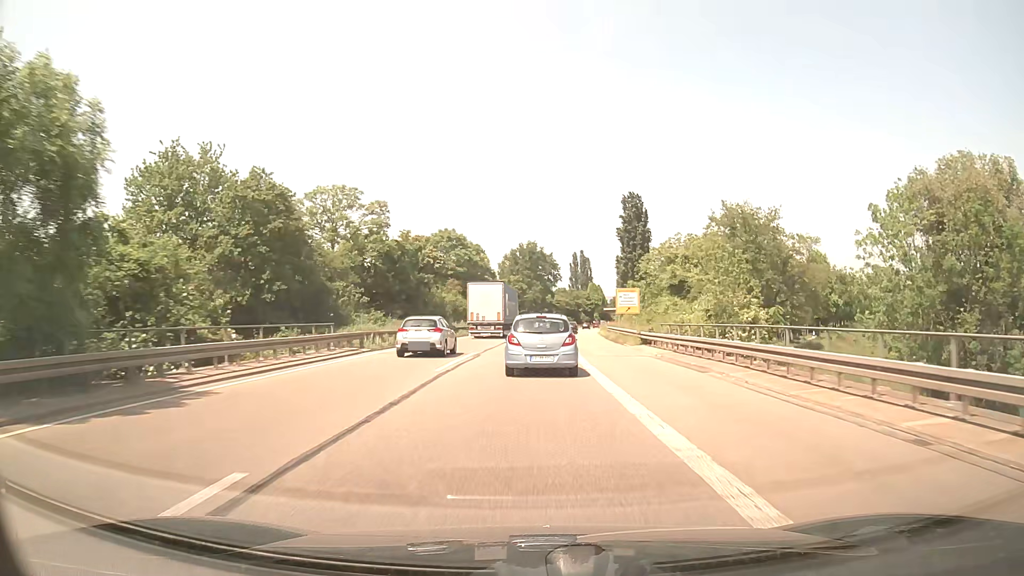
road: trunk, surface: asphalt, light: Day
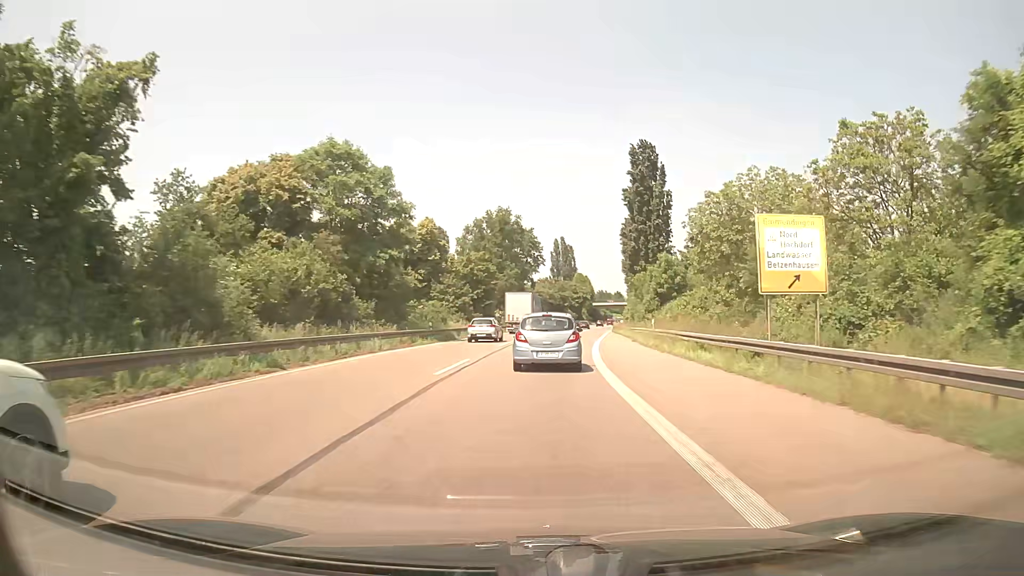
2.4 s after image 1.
(+0.6, +42.2) m; +2°
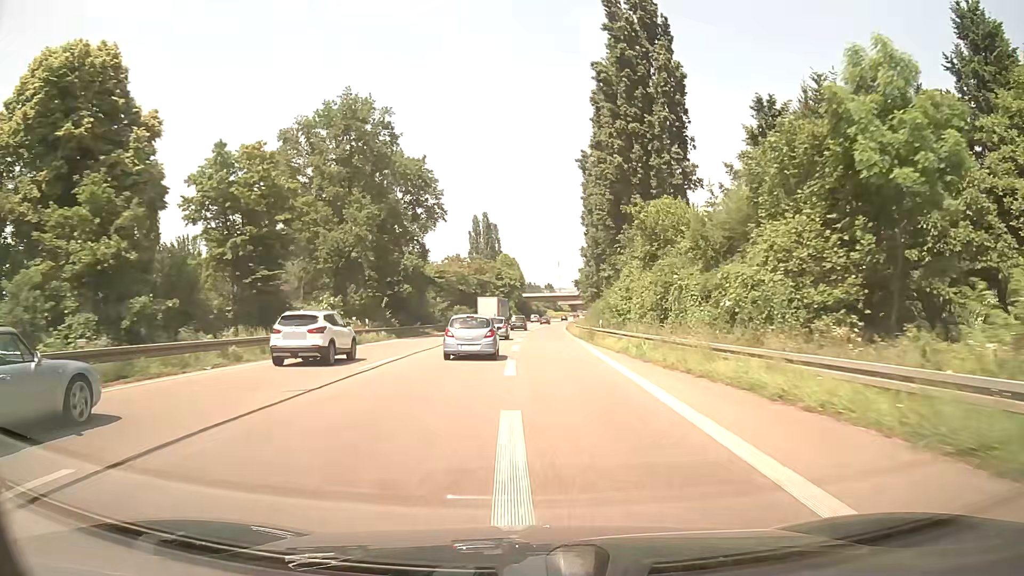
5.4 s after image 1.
(+3.6, +53.4) m; +6°
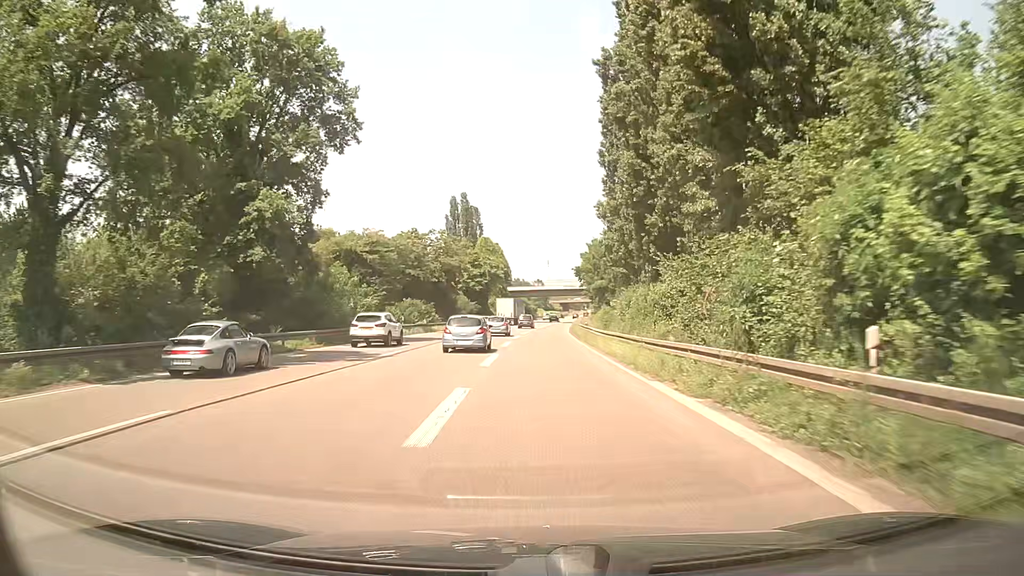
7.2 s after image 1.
(+0.4, +33.0) m; +1°
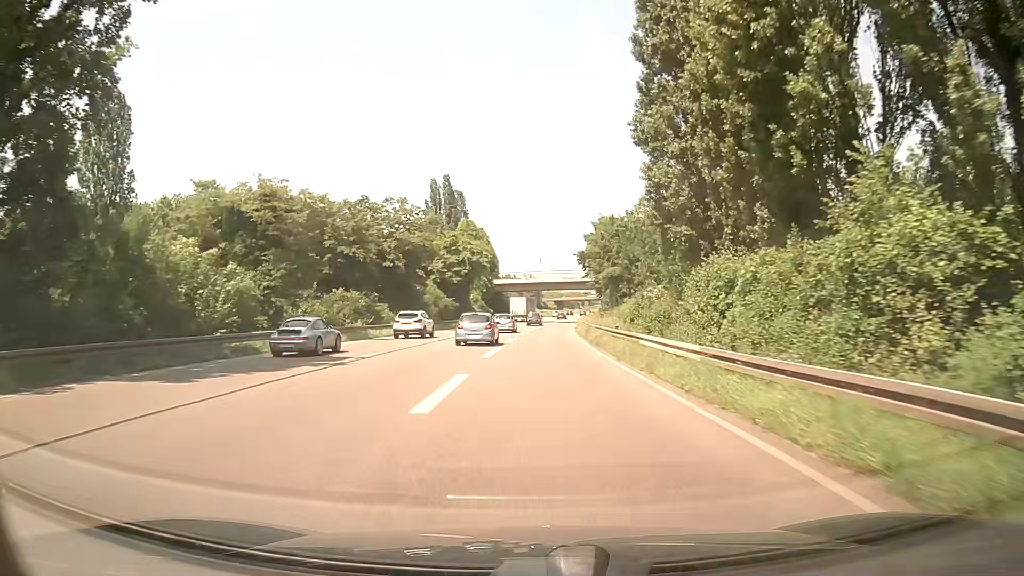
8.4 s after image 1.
(0.0, +21.9) m; 0°
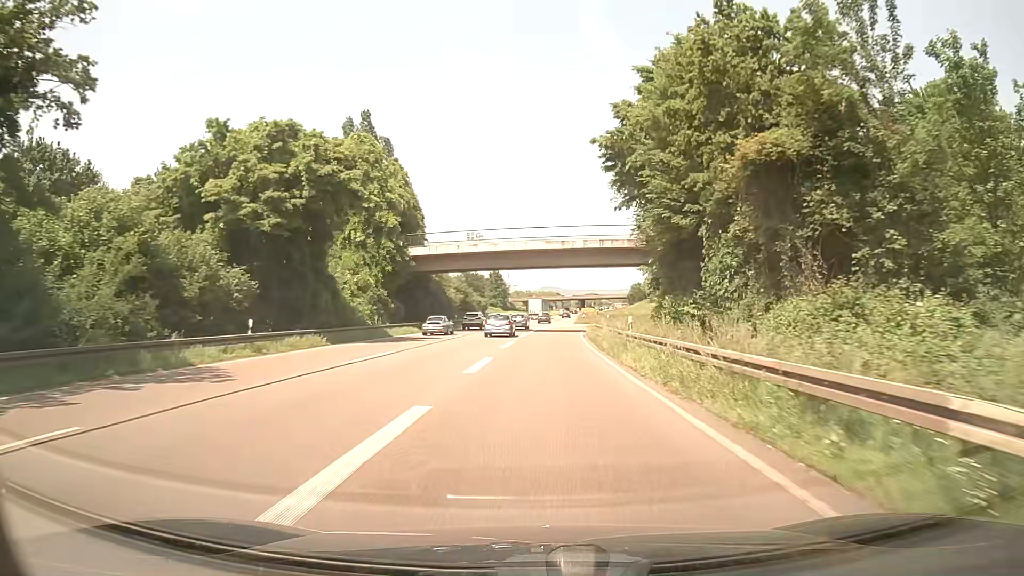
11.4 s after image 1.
(+1.7, +52.8) m; +3°
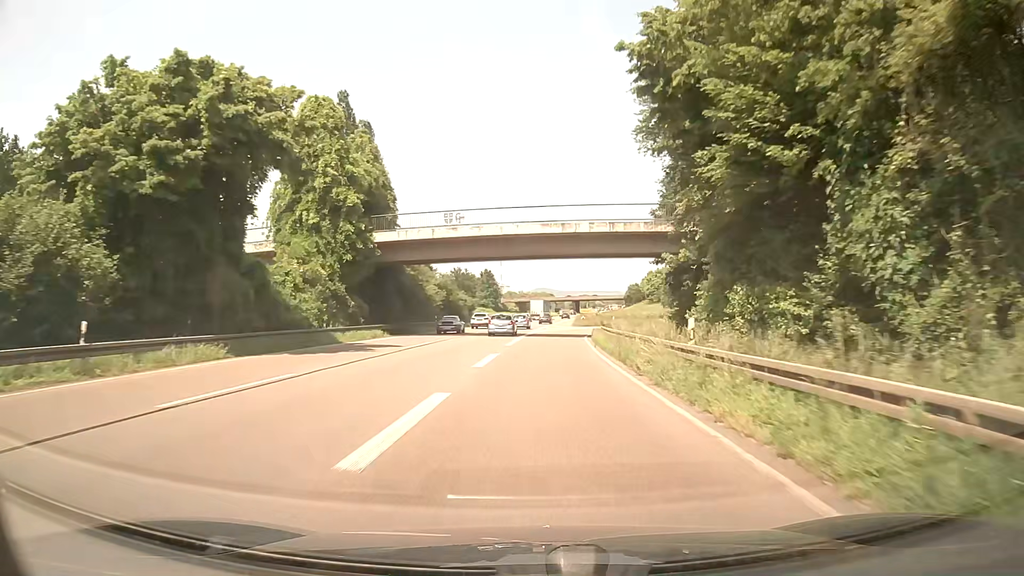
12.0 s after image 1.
(+0.1, +10.2) m; +1°
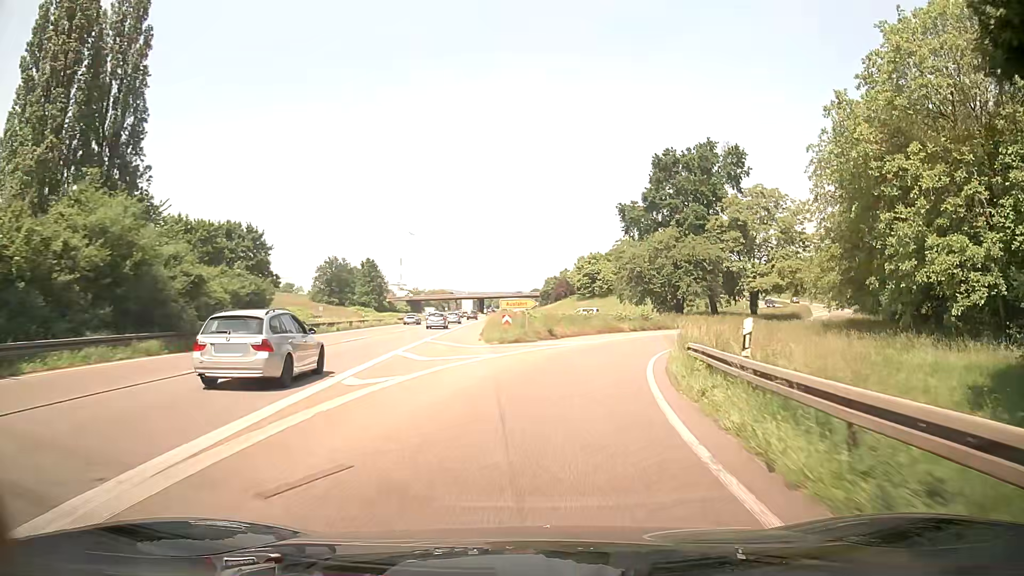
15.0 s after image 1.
(+2.5, +48.8) m; +6°
(+1, +10) (+2, +20) (+5, +29) (+9, +39) (+13, +48) (+18, +56) (+25, +64) (+31, +72) (+38, +79) (+44, +87) m
